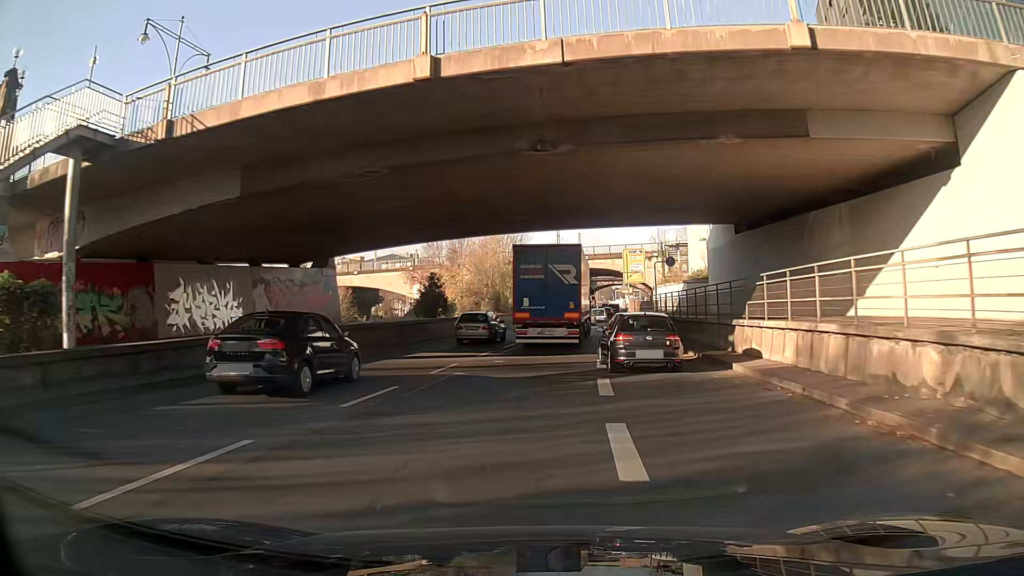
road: trunk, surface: asphalt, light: Day
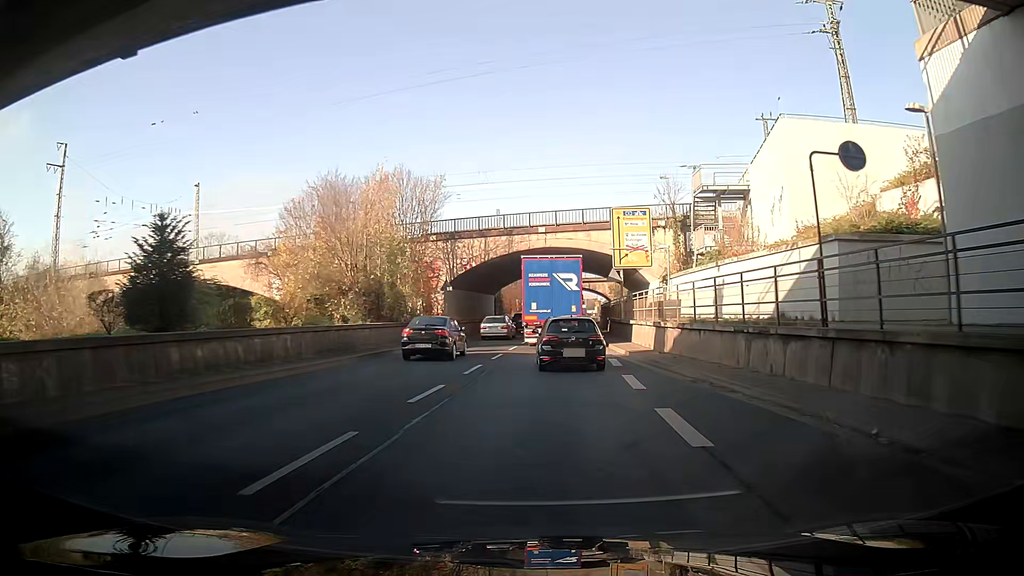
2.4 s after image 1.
(+0.6, +29.0) m; +3°
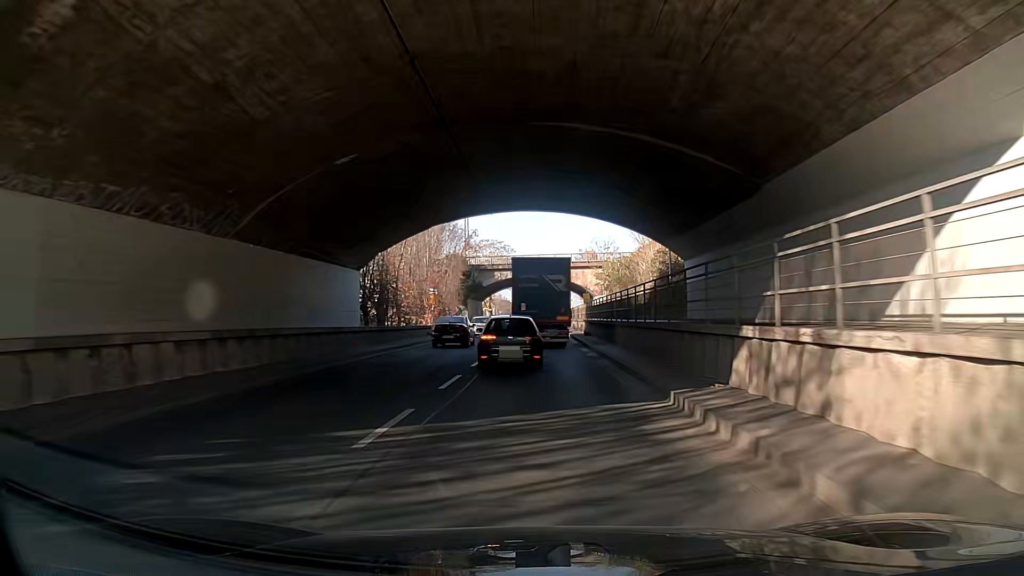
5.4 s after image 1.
(+2.3, +40.0) m; +4°
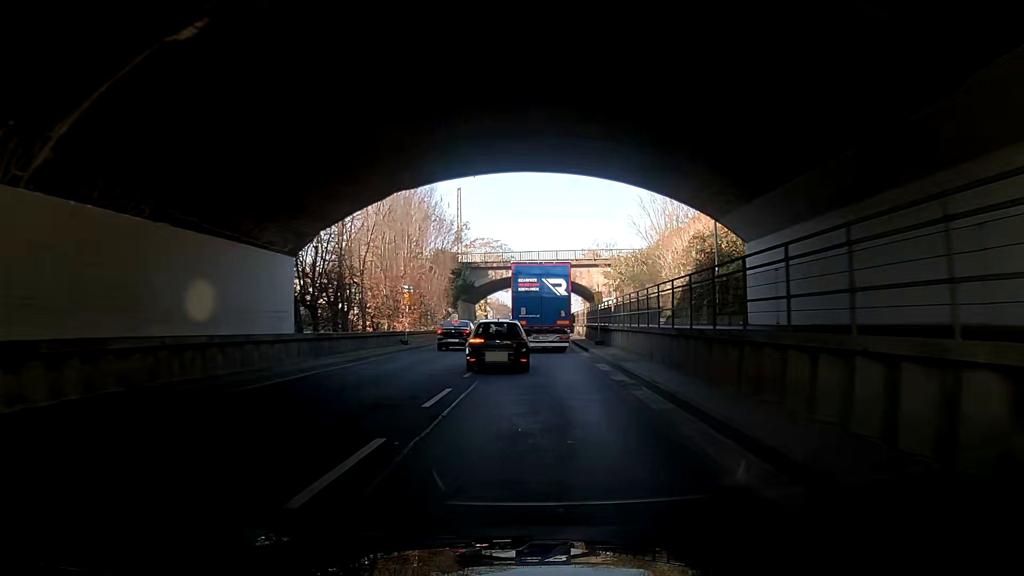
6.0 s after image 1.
(+0.1, +8.3) m; +2°
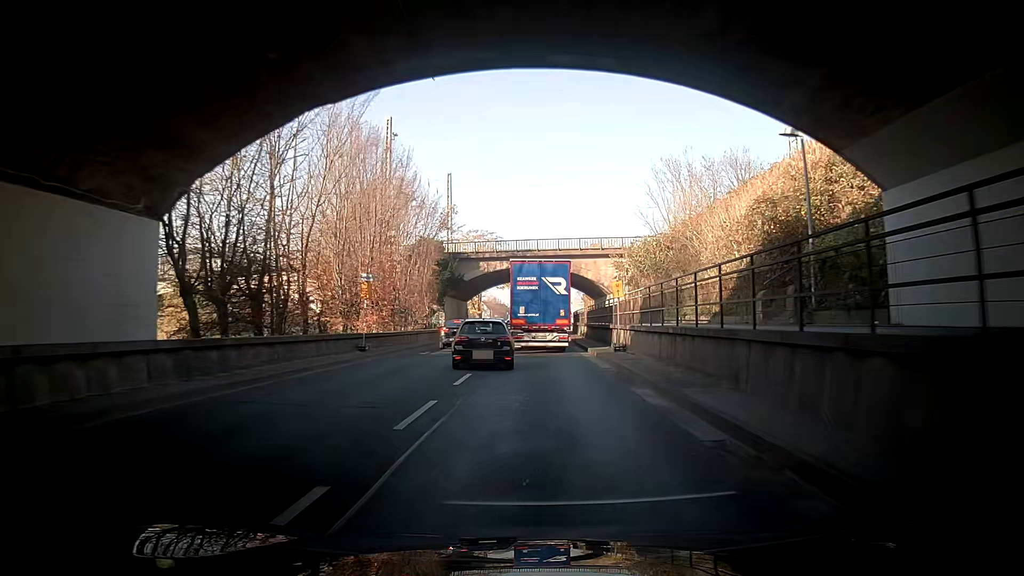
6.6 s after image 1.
(+0.2, +8.4) m; +2°
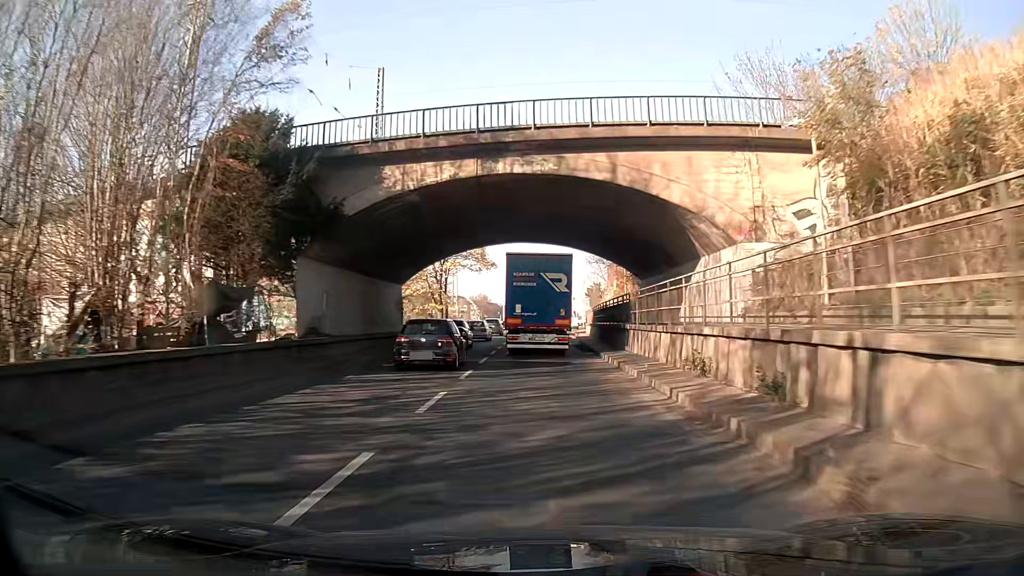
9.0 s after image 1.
(-1.0, +34.7) m; -2°
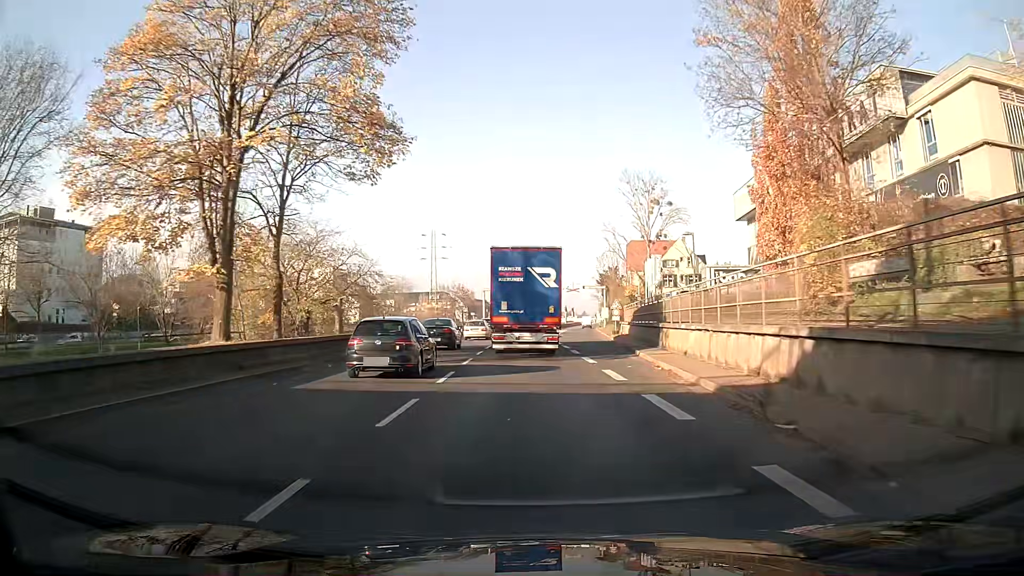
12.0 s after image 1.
(+0.4, +43.5) m; +1°
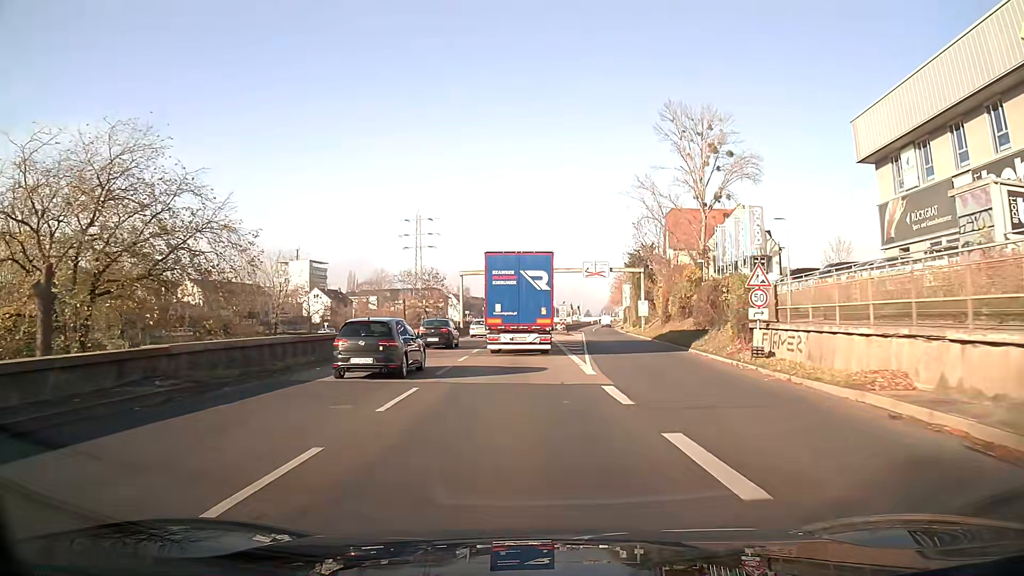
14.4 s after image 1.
(-0.4, +34.7) m; -1°
